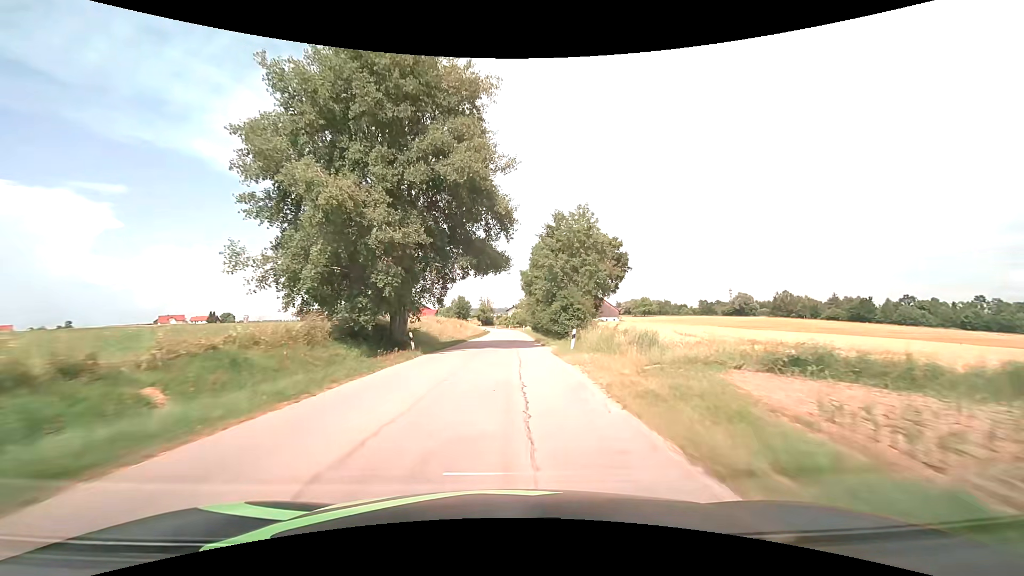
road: tertiary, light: Day
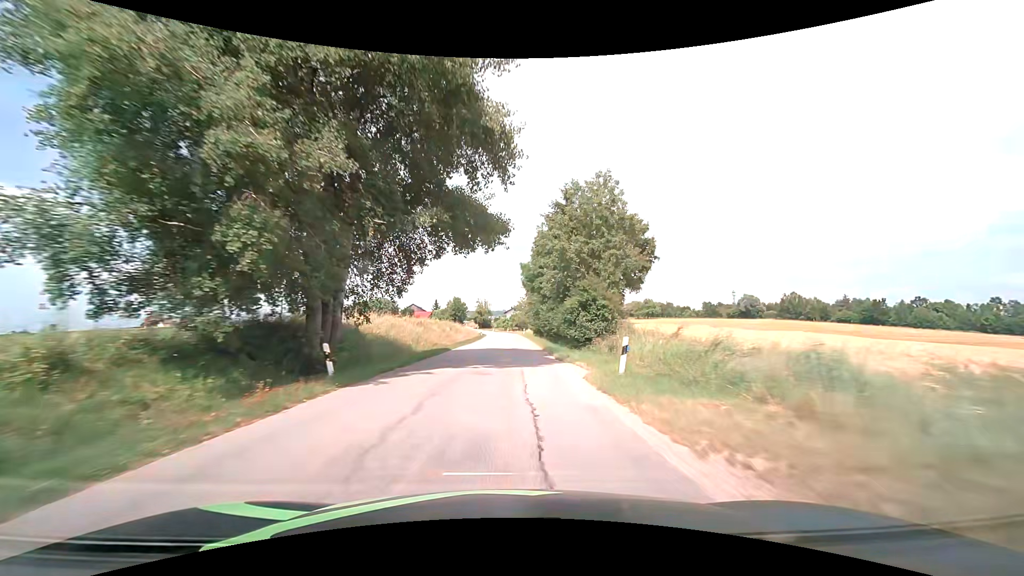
(0.0, +10.7) m; 0°
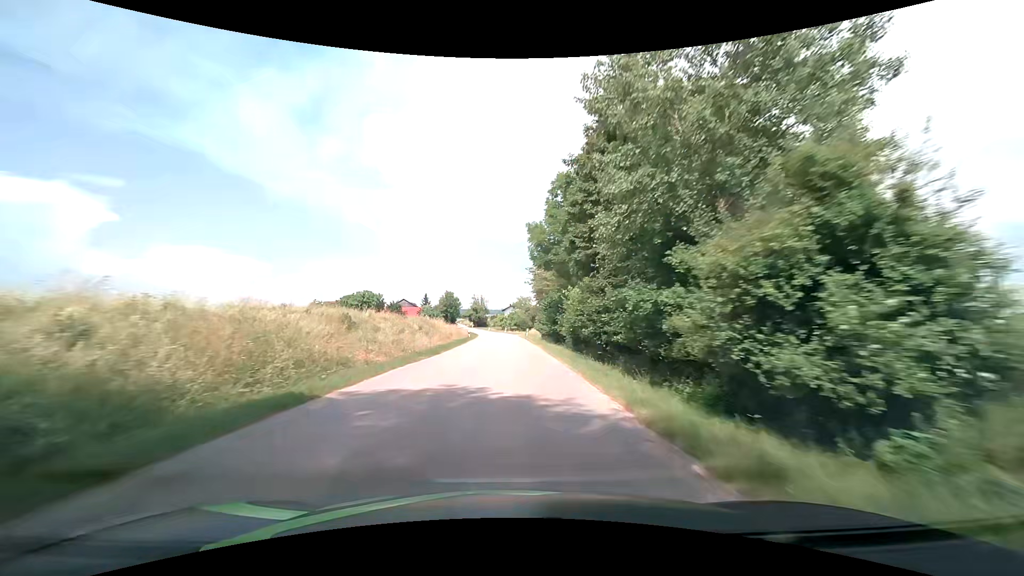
(0.0, +21.4) m; 0°
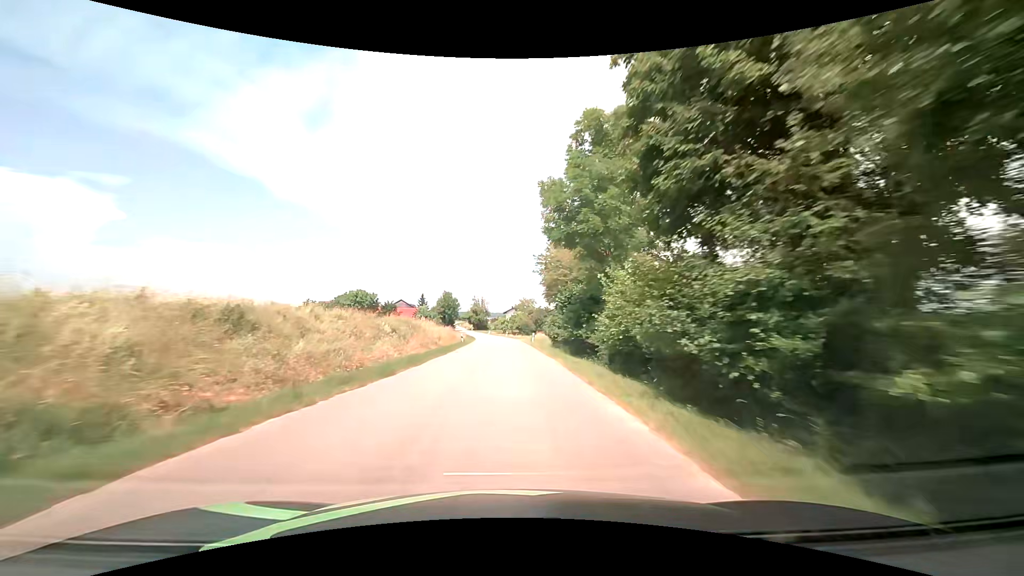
(0.0, +10.7) m; 0°
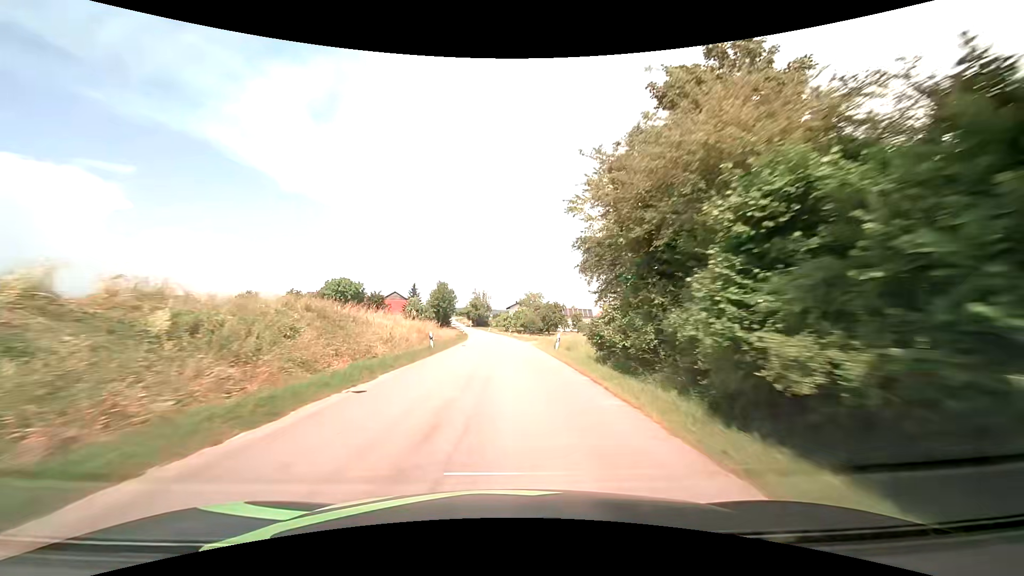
(0.0, +21.5) m; 0°
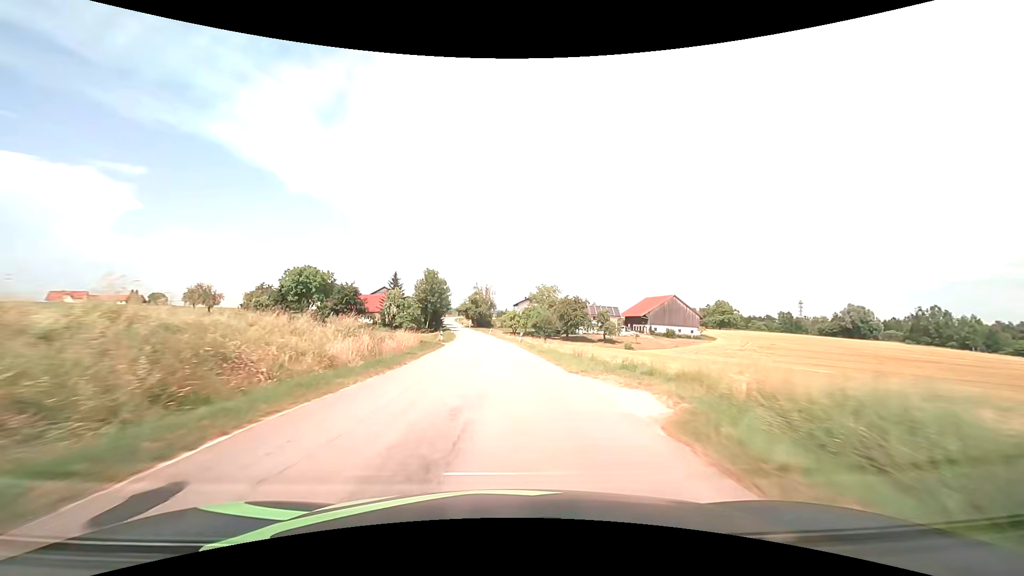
(-0.2, +32.2) m; -1°
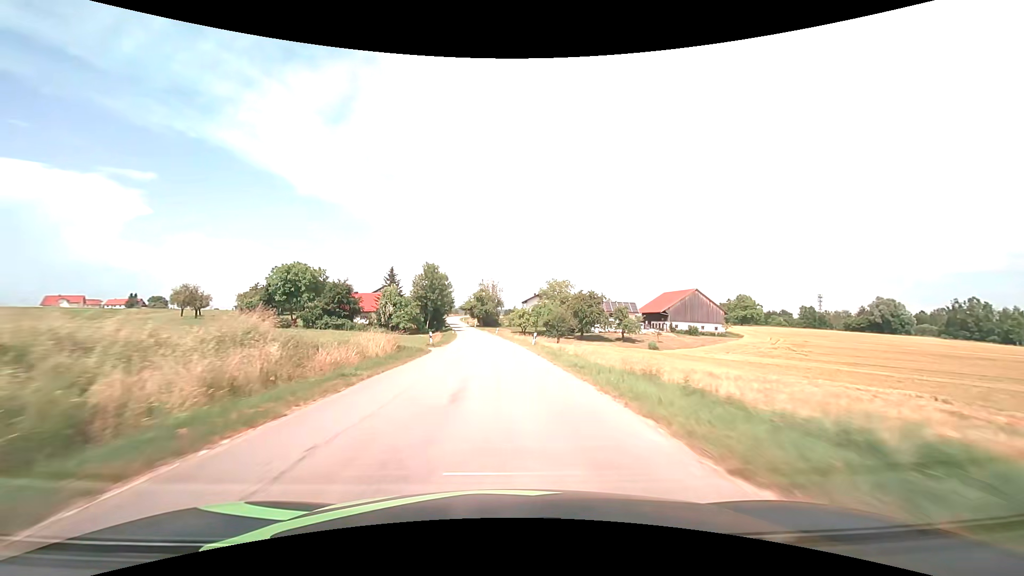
(-0.1, +10.7) m; -1°
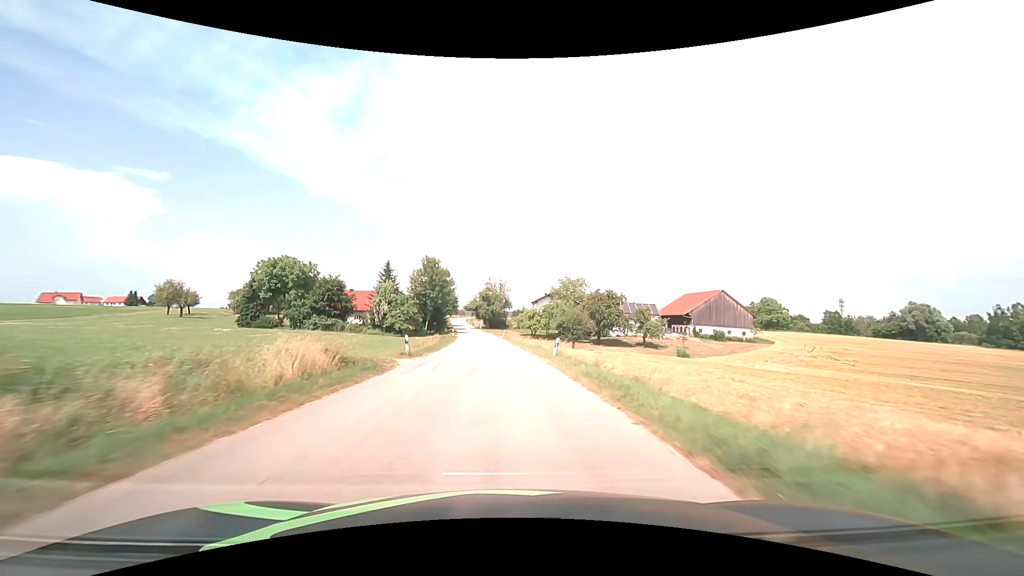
(0.0, +10.8) m; -1°
(0, +10) (0, +20) (-1, +30) (-1, +40) (-2, +50) (-3, +60) (-3, +70) (-4, +80) (-6, +90) (-7, +100) m
